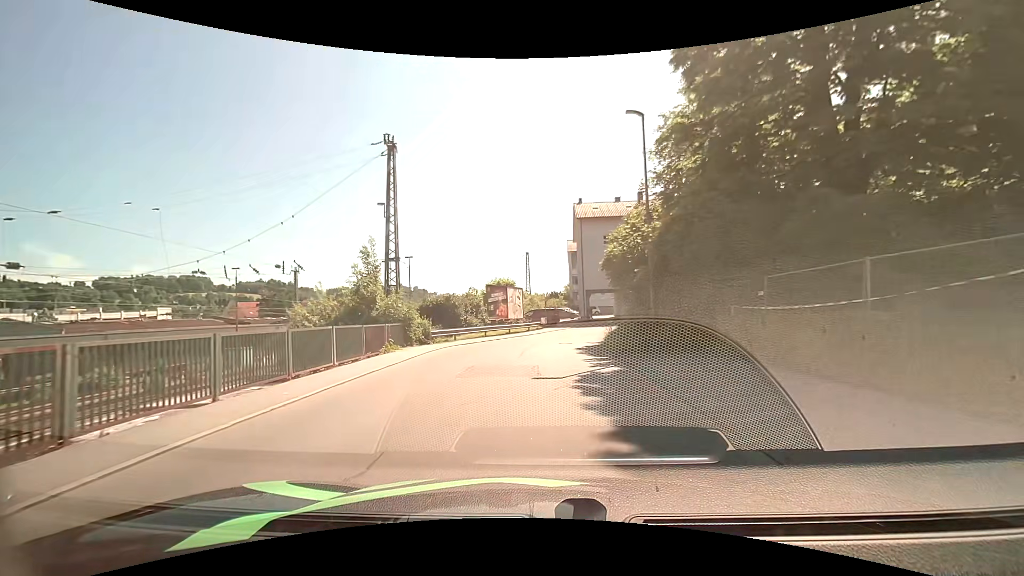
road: residential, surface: asphalt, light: Day
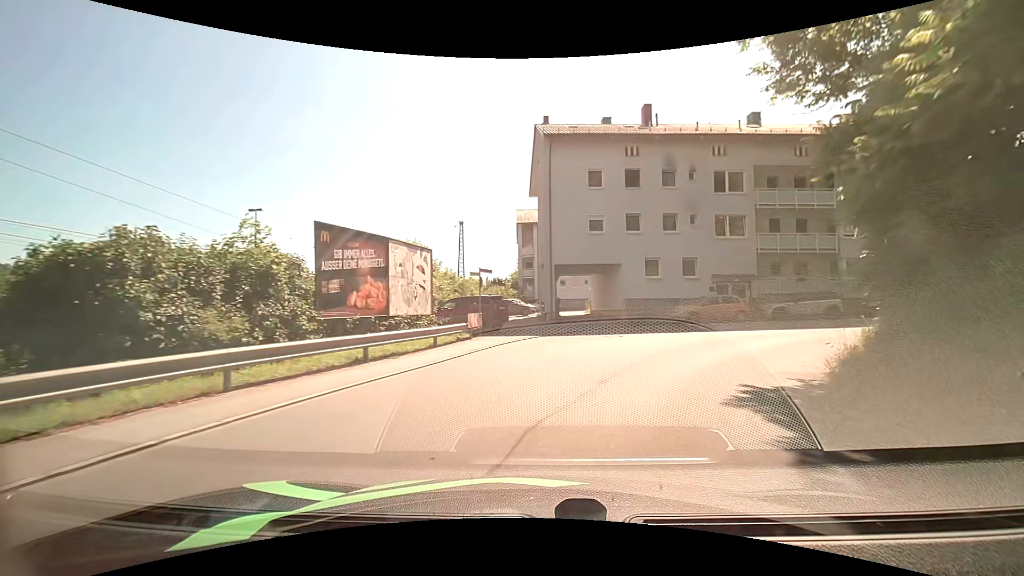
(+0.4, +23.1) m; +6°
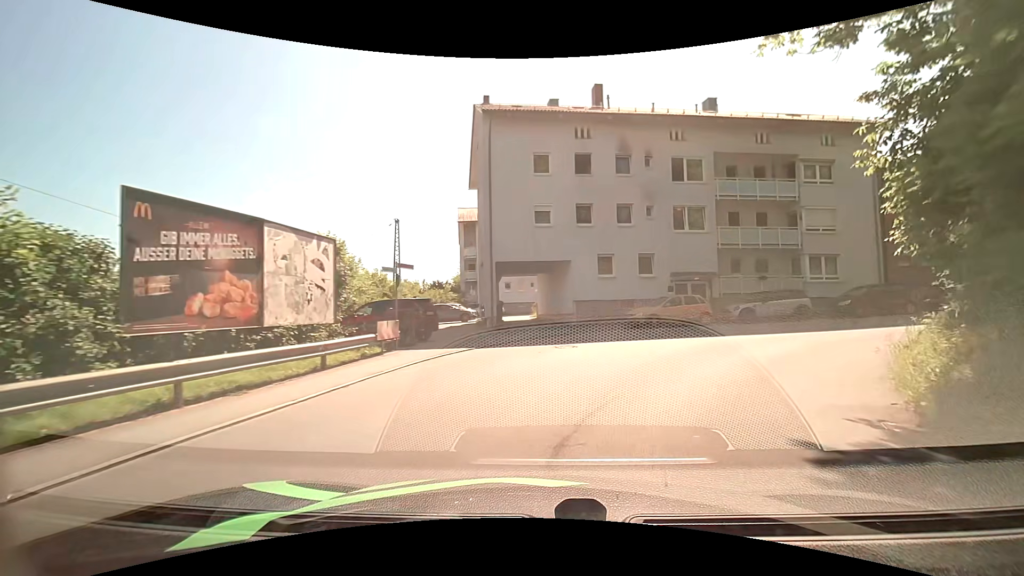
(+0.2, +4.0) m; +6°
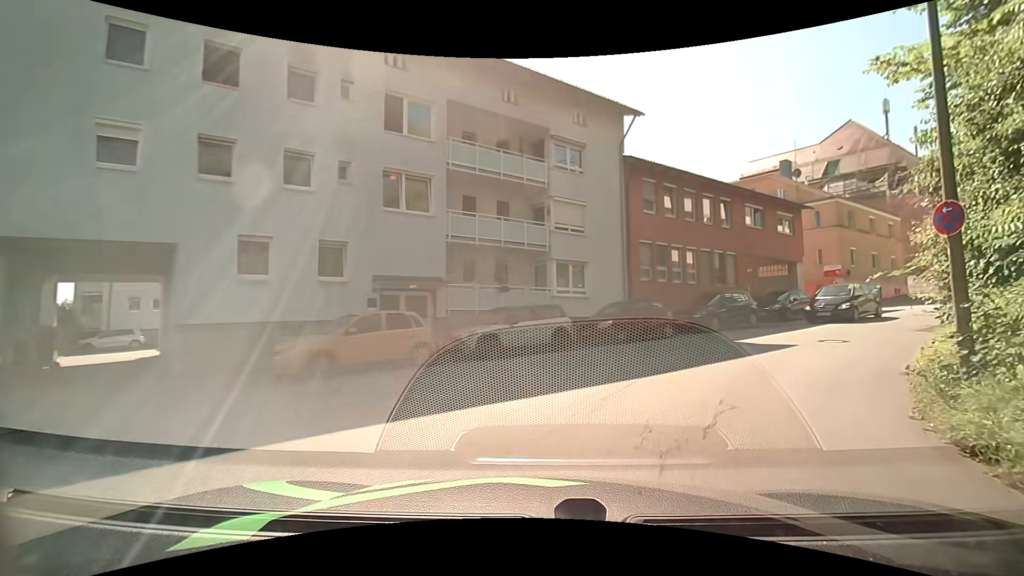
(+2.6, +10.7) m; +29°
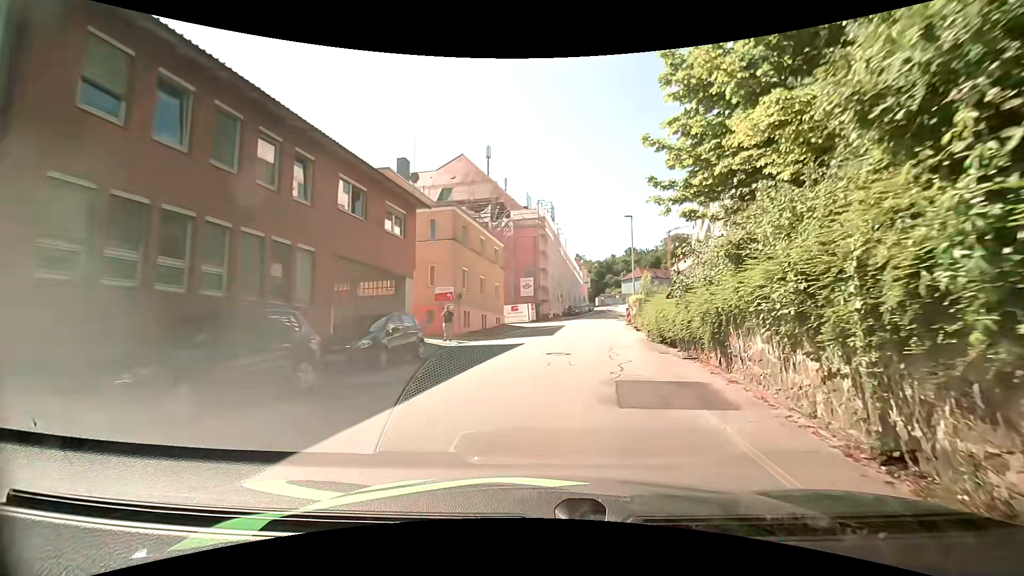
(+5.2, +12.4) m; +42°
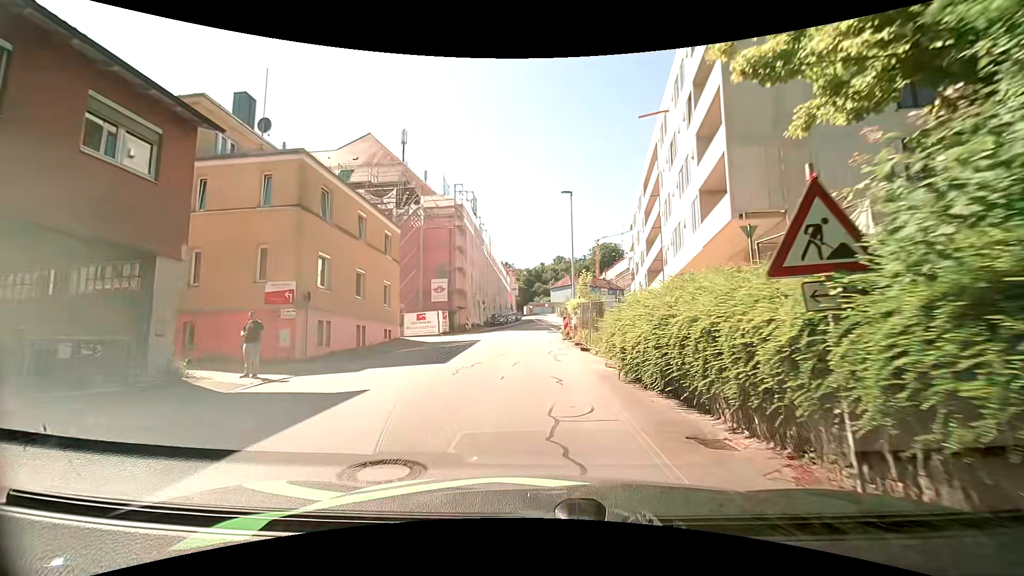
(+1.5, +10.7) m; +10°
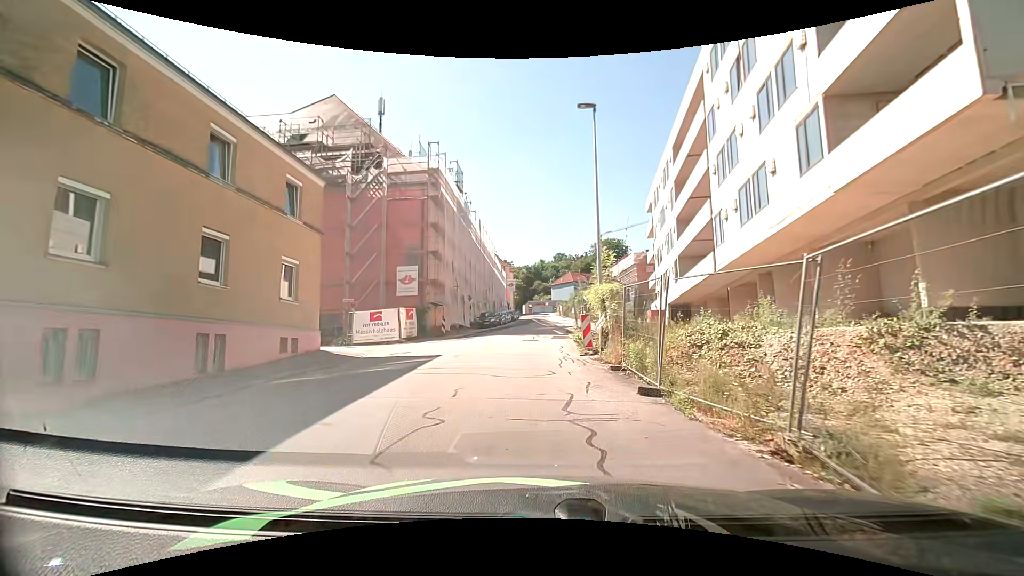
(+0.2, +11.4) m; 0°
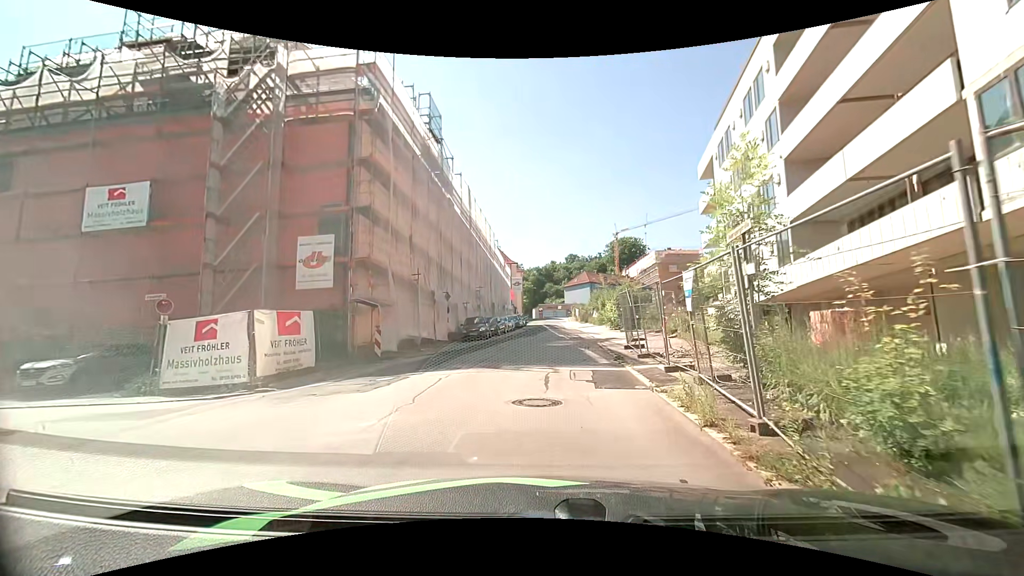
(0.0, +15.7) m; 0°
